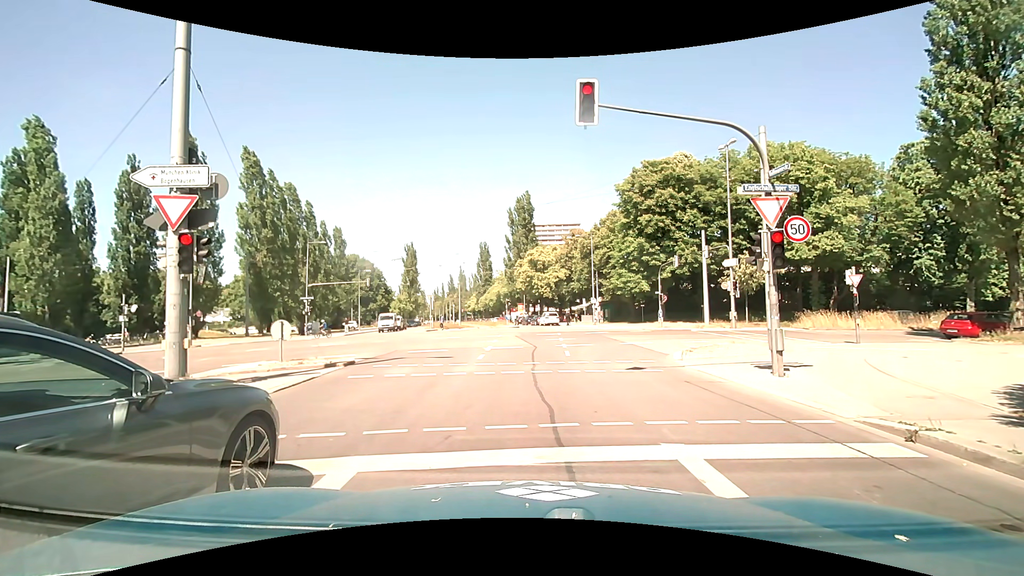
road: secondary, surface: asphalt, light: Day
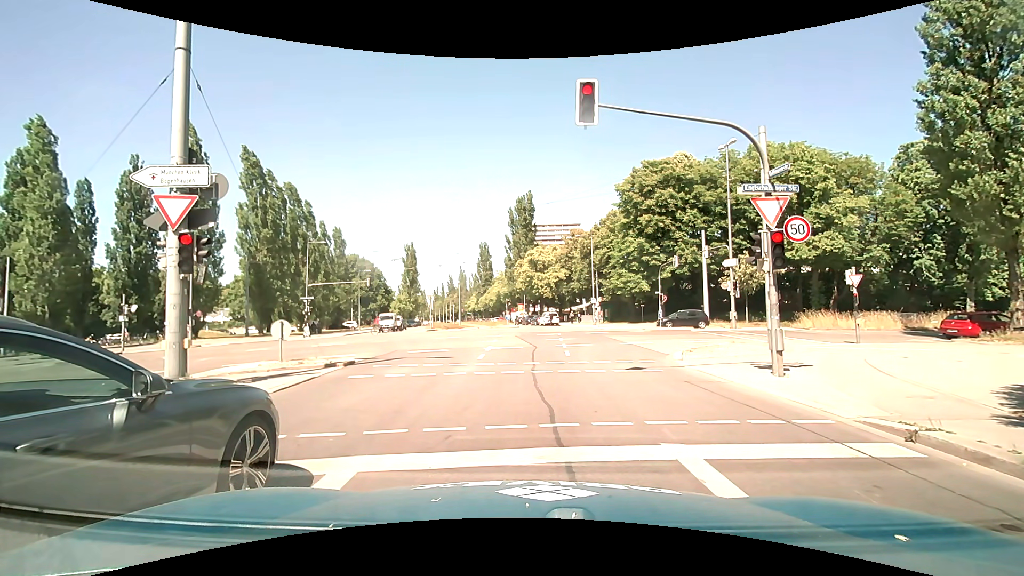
(0.0, 0.0) m; 0°
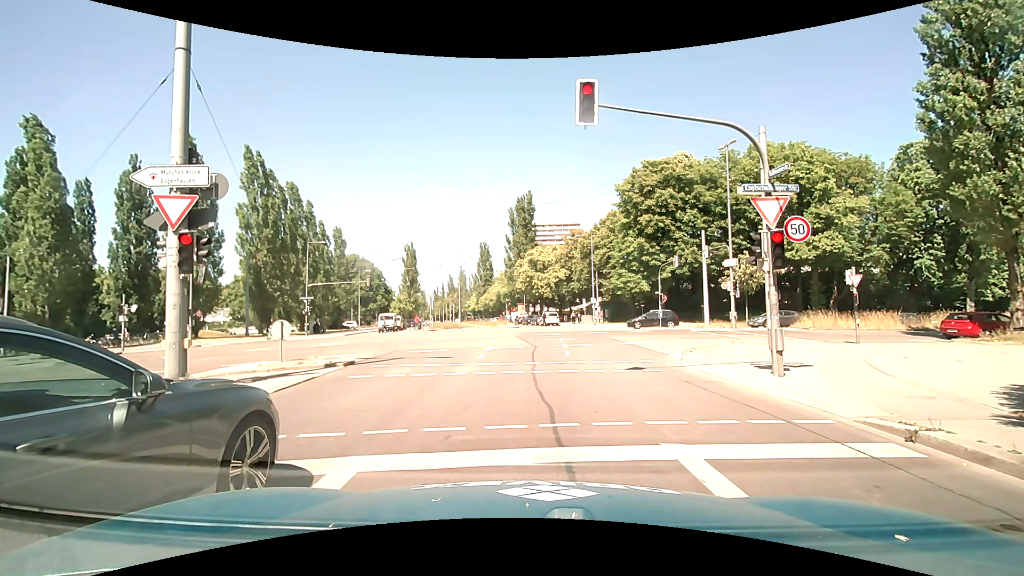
(0.0, 0.0) m; 0°
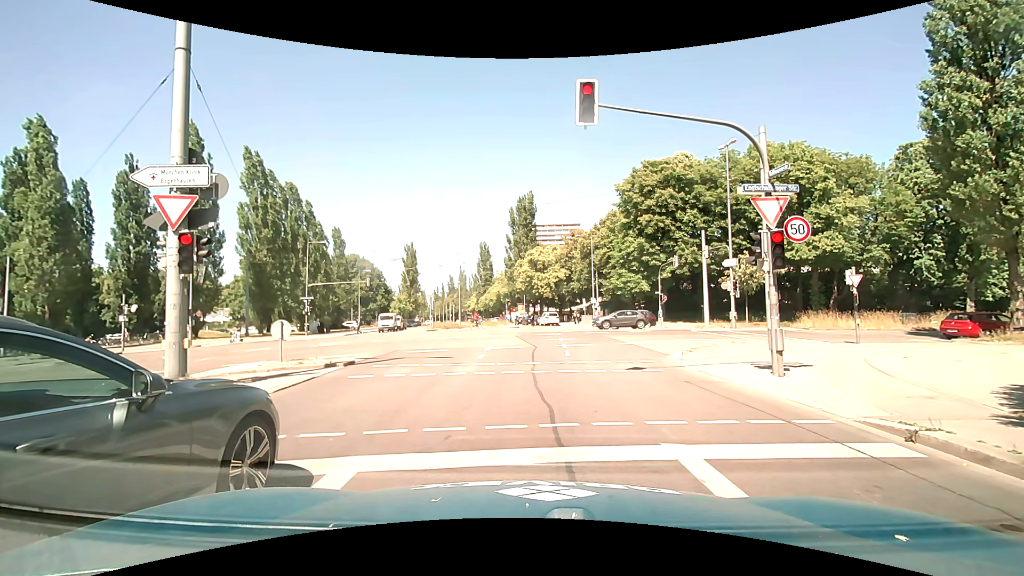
(0.0, 0.0) m; 0°
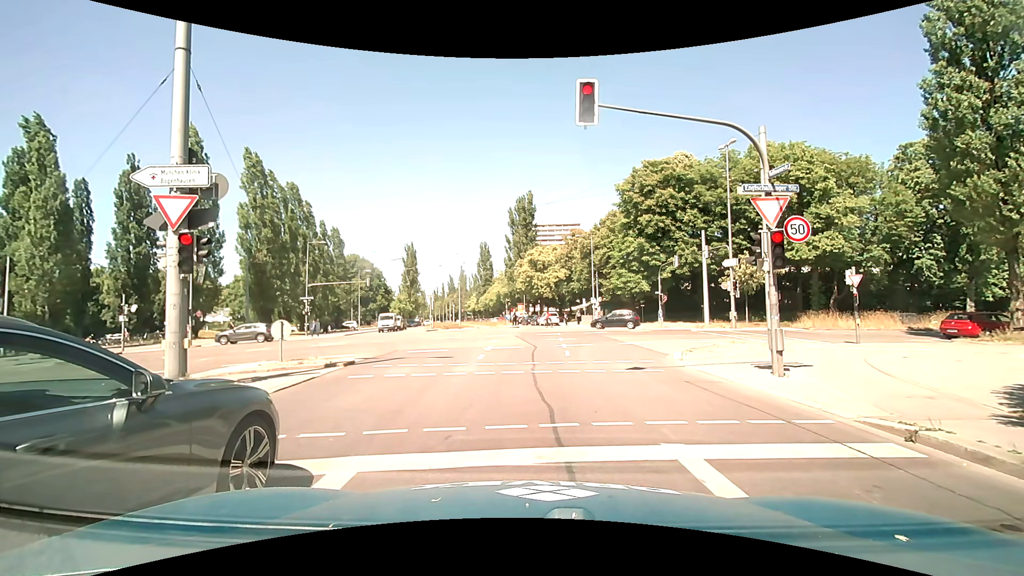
(0.0, 0.0) m; 0°
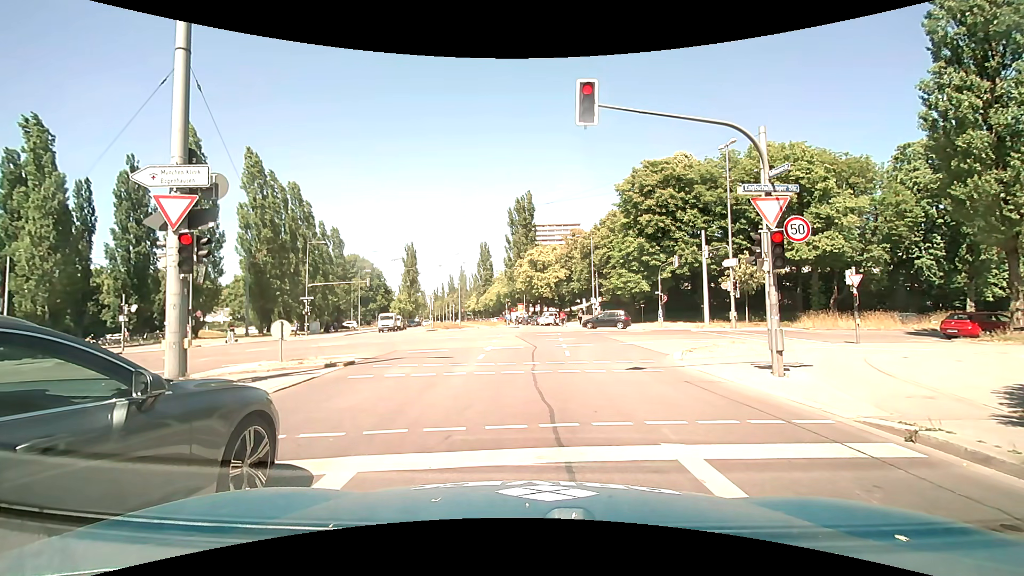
(0.0, 0.0) m; 0°
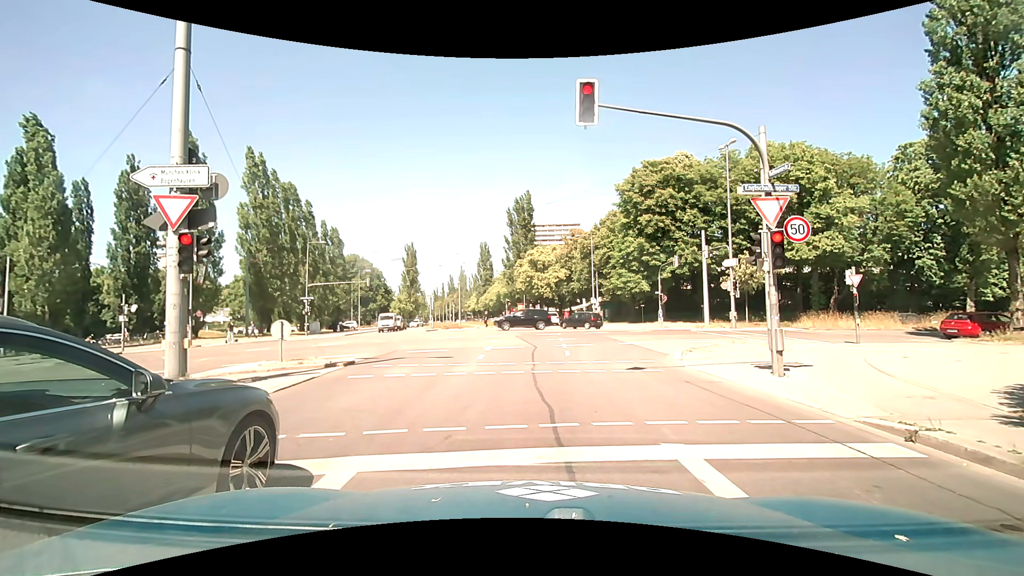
(0.0, 0.0) m; 0°
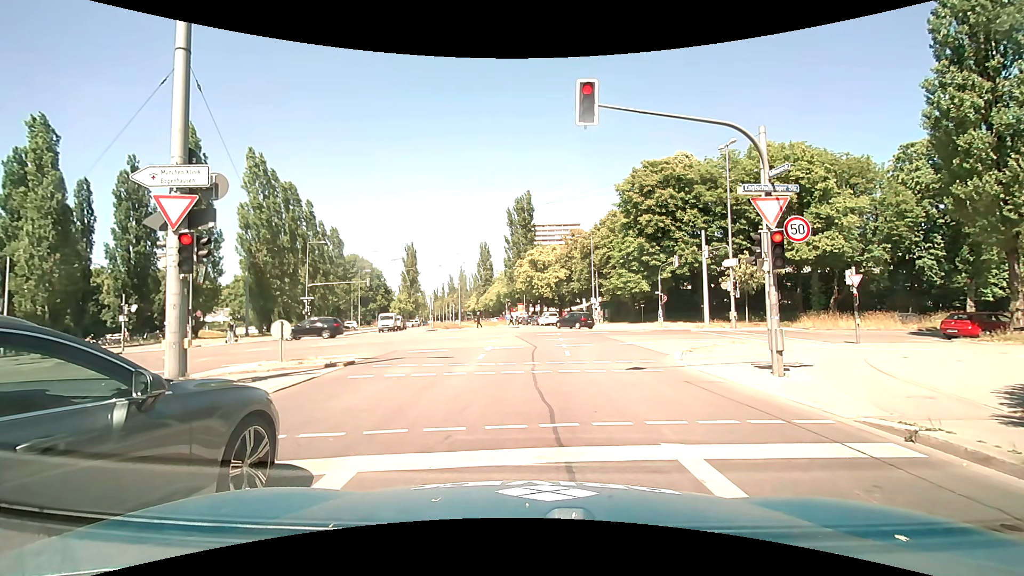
(0.0, 0.0) m; 0°
(0, +10) (0, +20) (0, +30) (0, +40) (+1, +50) (0, +60) (-2, +70) (-3, +80) (-5, +90) (-7, +99) m
